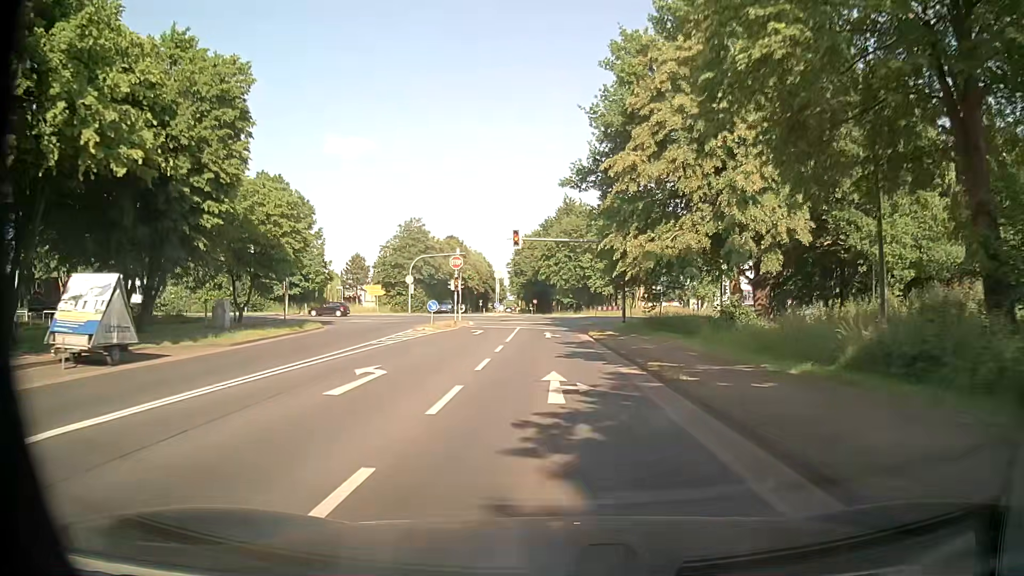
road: tertiary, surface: asphalt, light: Day
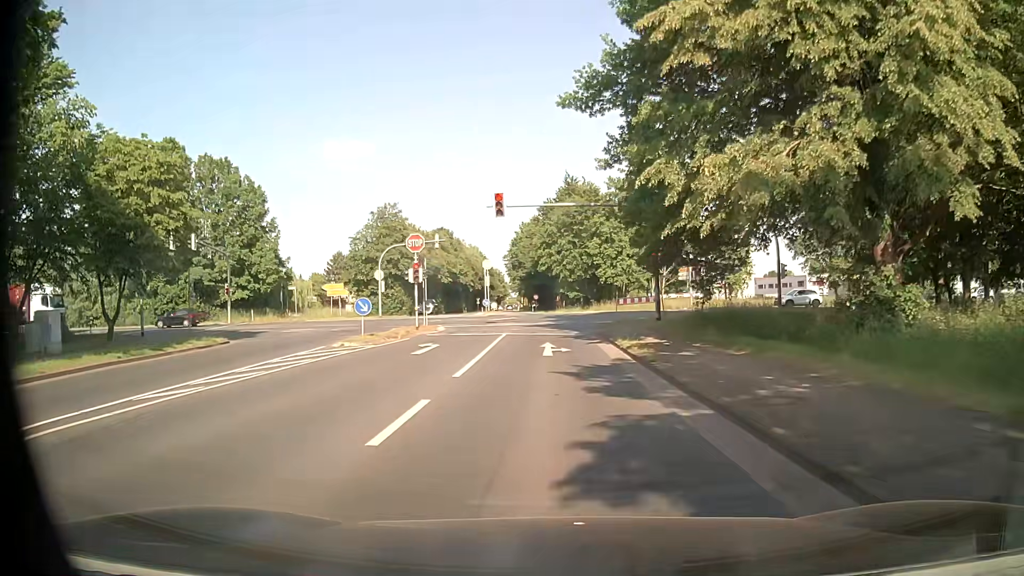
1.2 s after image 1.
(0.0, +14.0) m; 0°
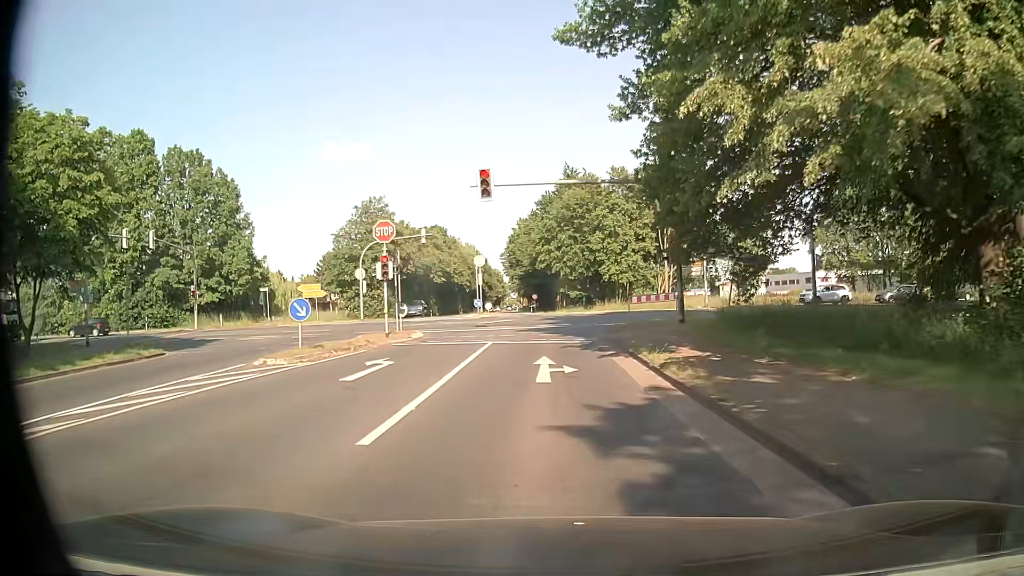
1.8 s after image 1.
(-0.1, +5.8) m; 0°
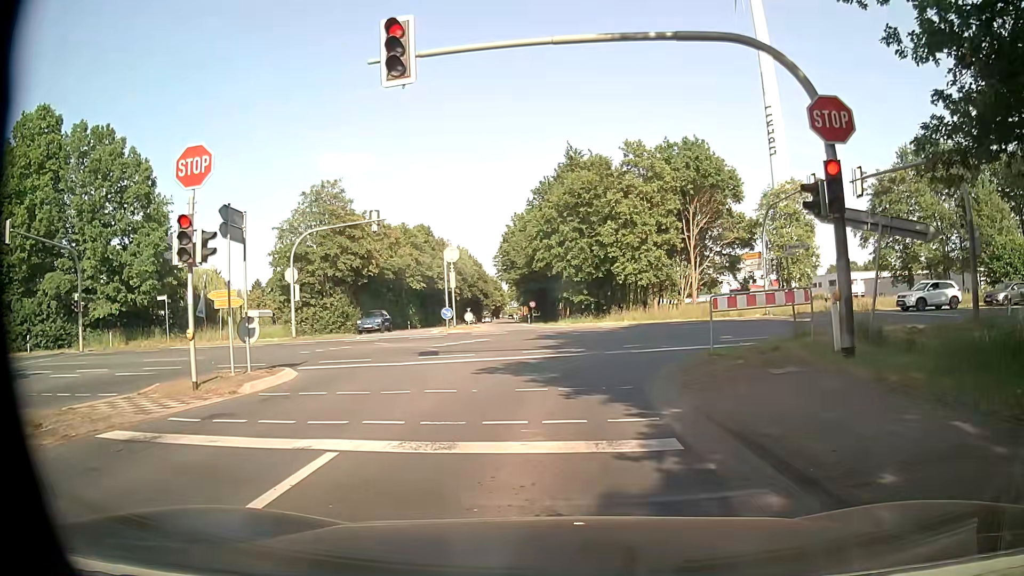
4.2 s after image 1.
(-0.1, +14.7) m; -1°
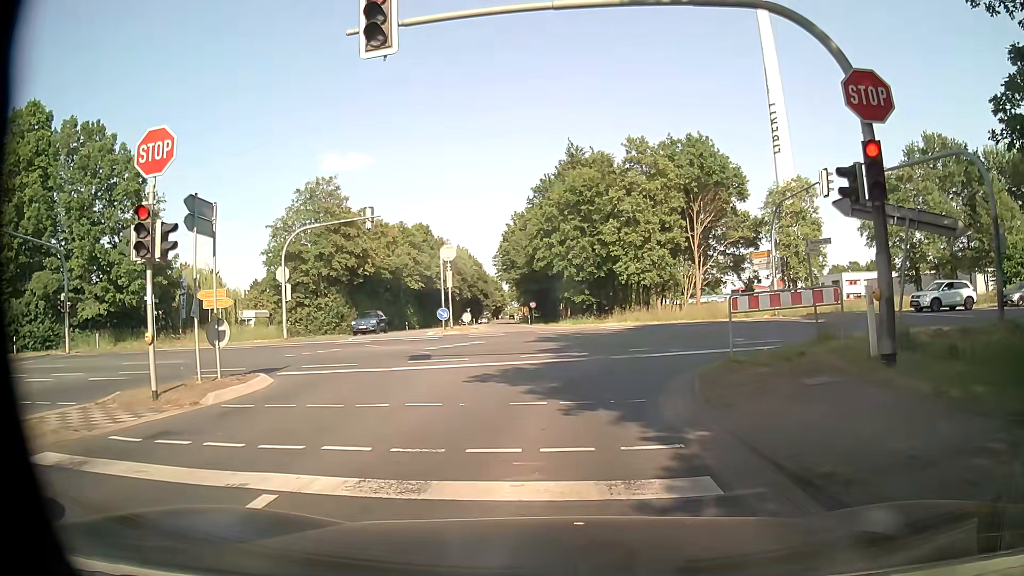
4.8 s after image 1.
(0.0, +1.4) m; +1°
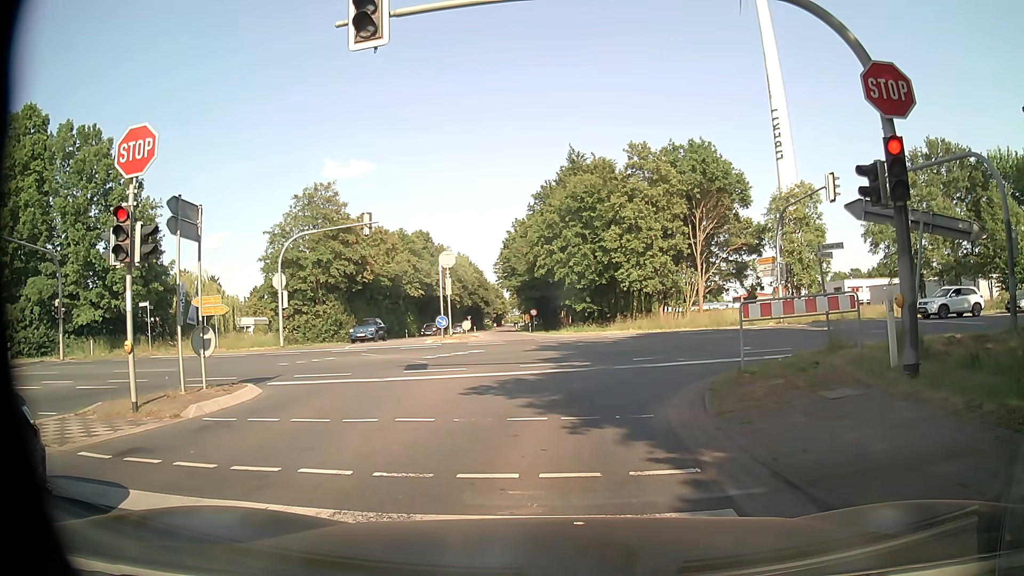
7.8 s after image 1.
(0.0, +0.7) m; 0°
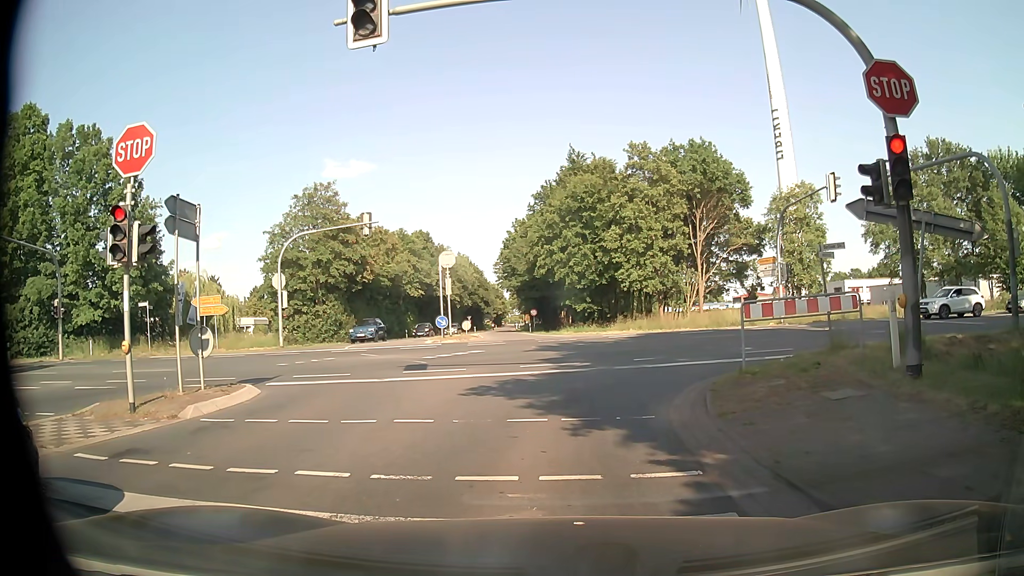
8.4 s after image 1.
(0.0, +0.1) m; 0°
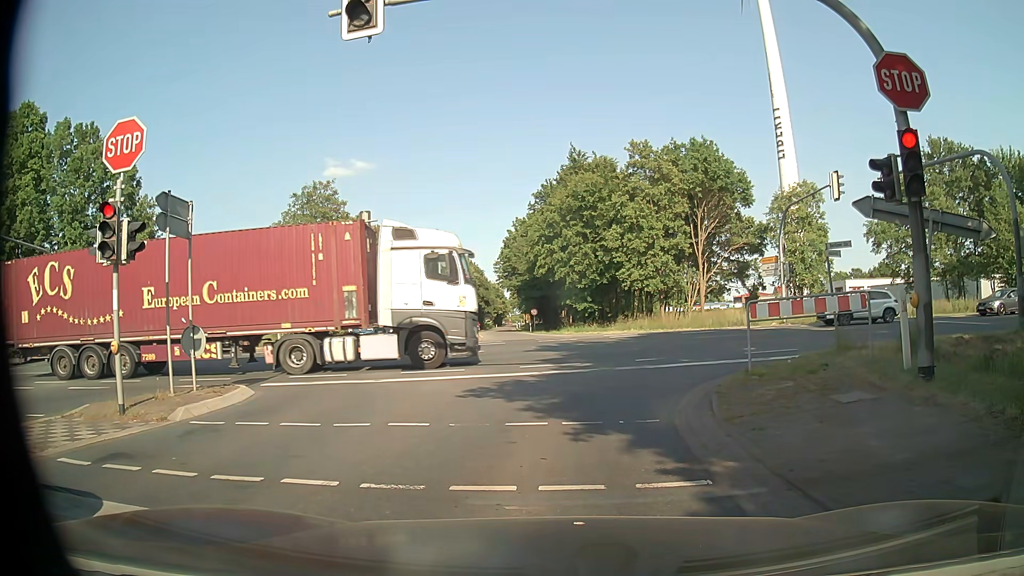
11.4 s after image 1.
(0.0, +0.4) m; 0°
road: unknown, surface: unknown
